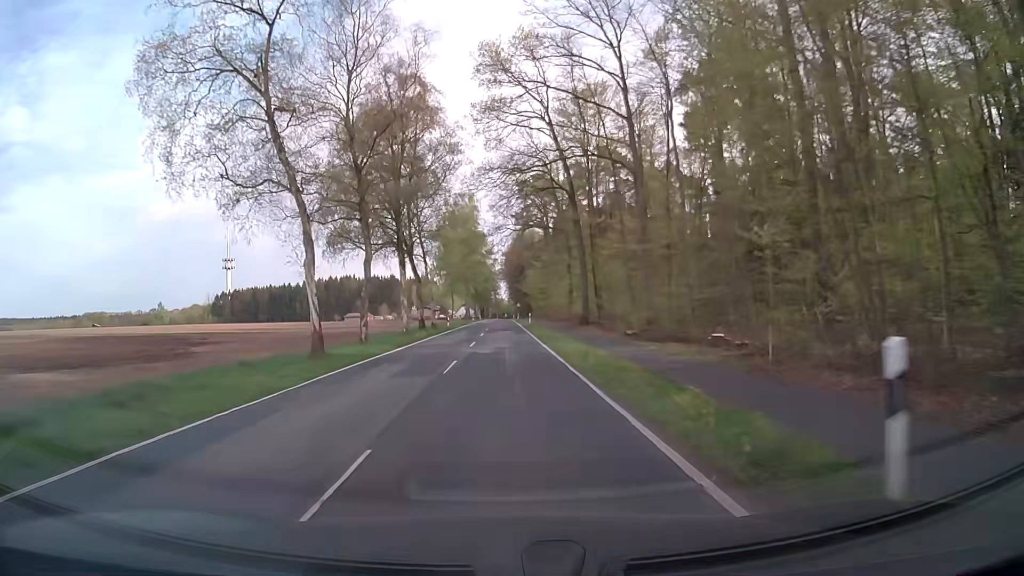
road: secondary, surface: asphalt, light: Day
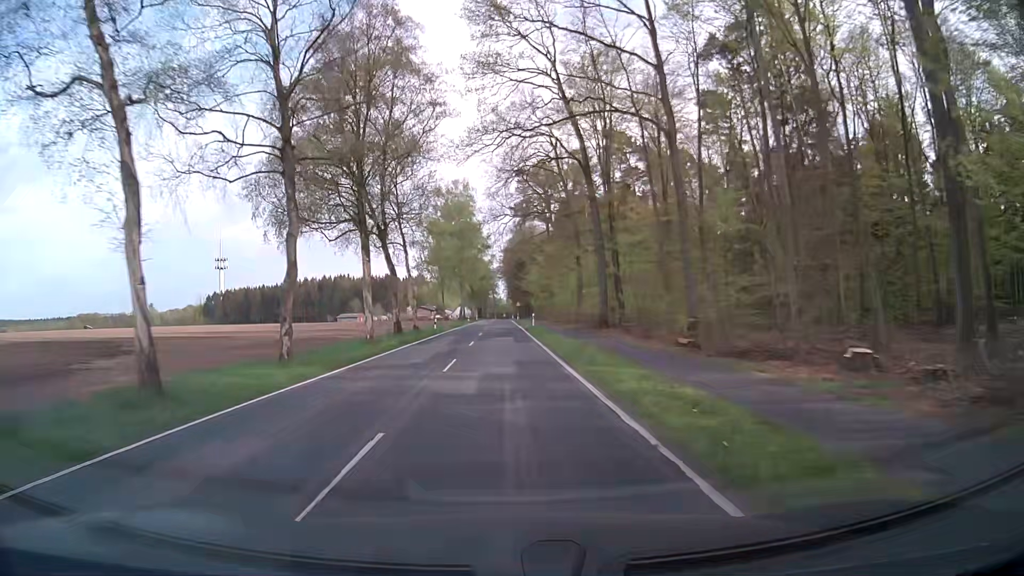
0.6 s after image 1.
(0.0, +10.8) m; 0°
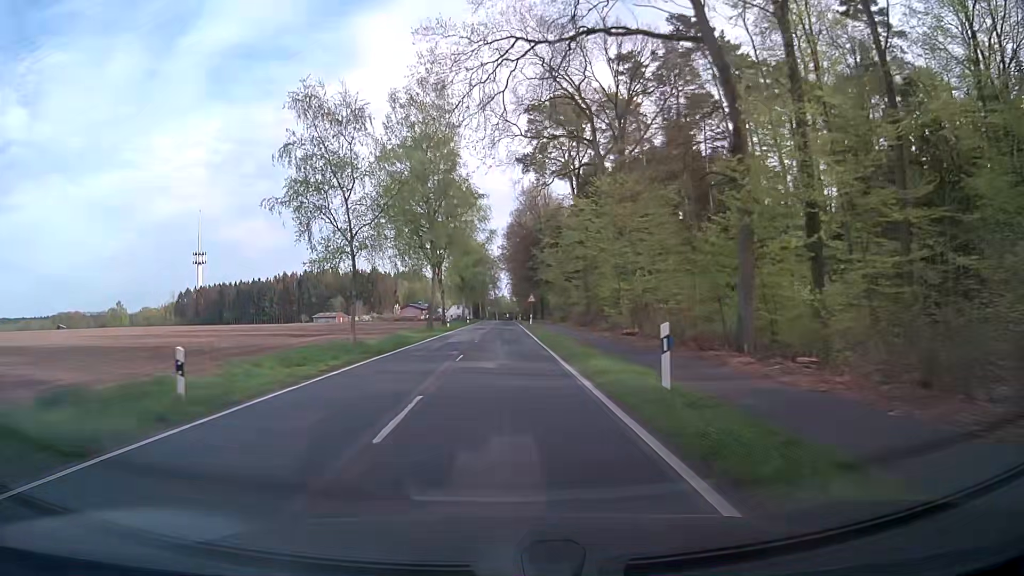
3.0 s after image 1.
(-0.2, +43.2) m; 0°
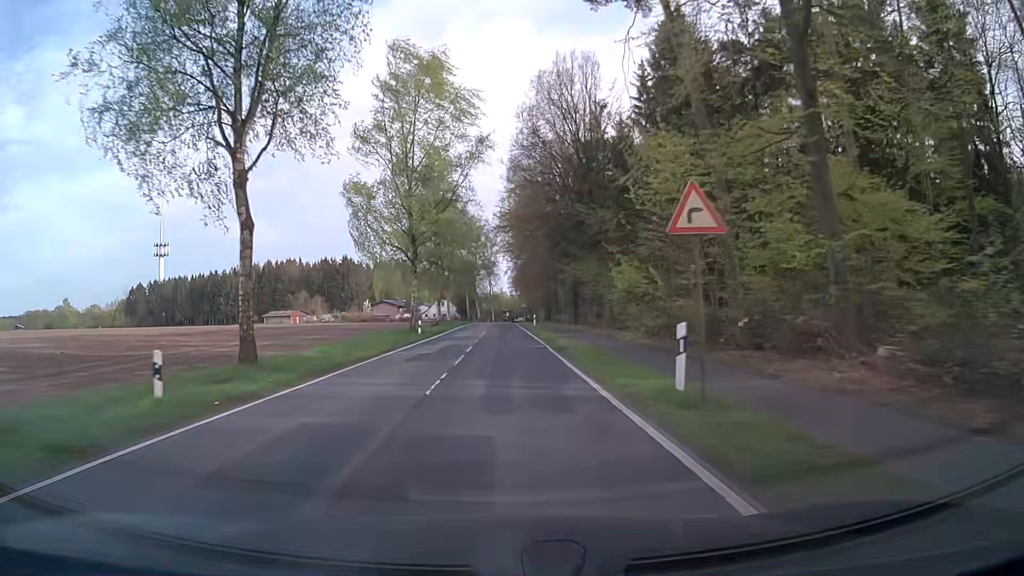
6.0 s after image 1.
(-0.2, +54.4) m; 0°
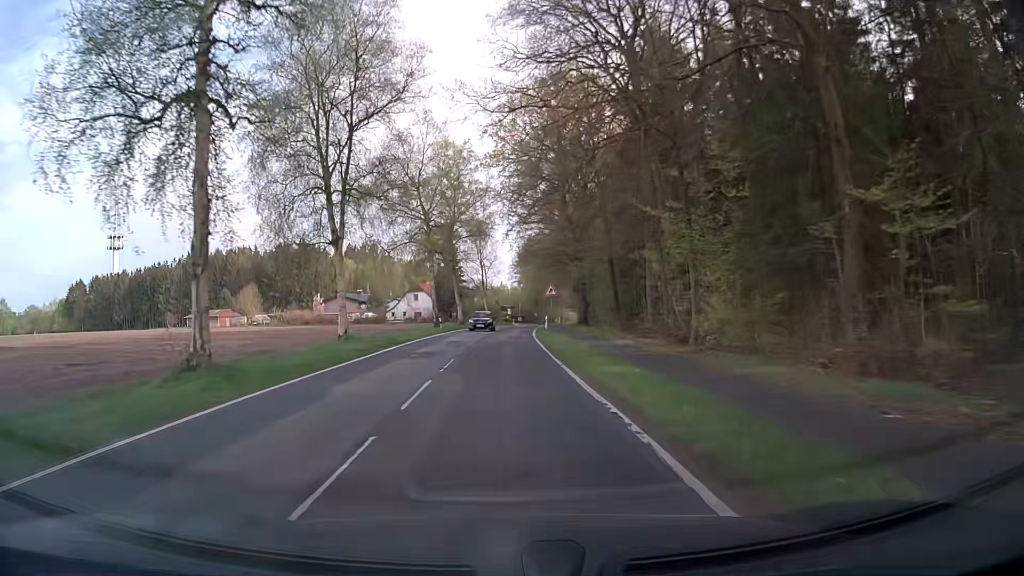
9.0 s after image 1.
(0.0, +53.9) m; 0°
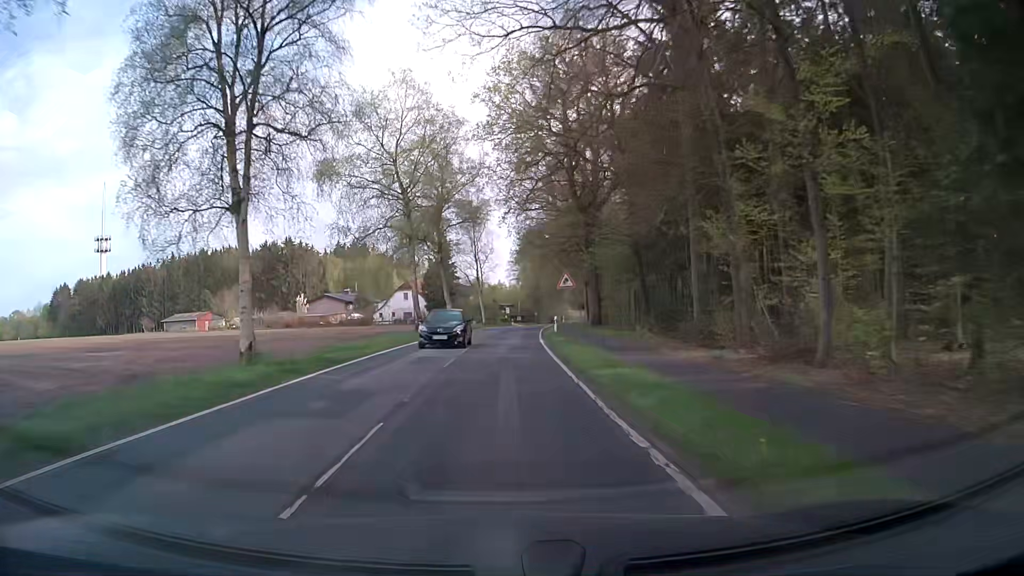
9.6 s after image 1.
(0.0, +10.7) m; 0°
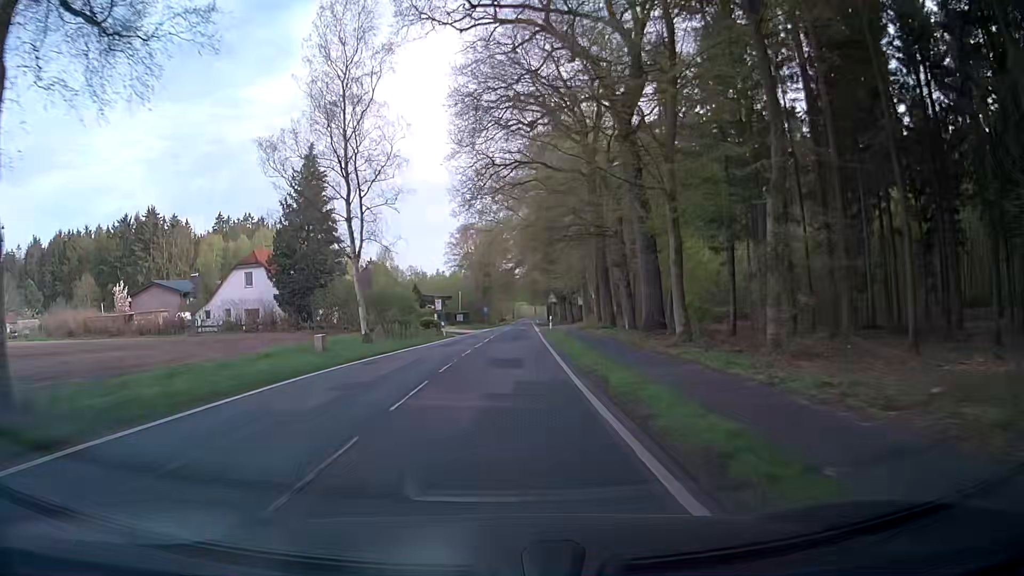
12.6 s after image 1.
(+1.4, +53.3) m; +5°
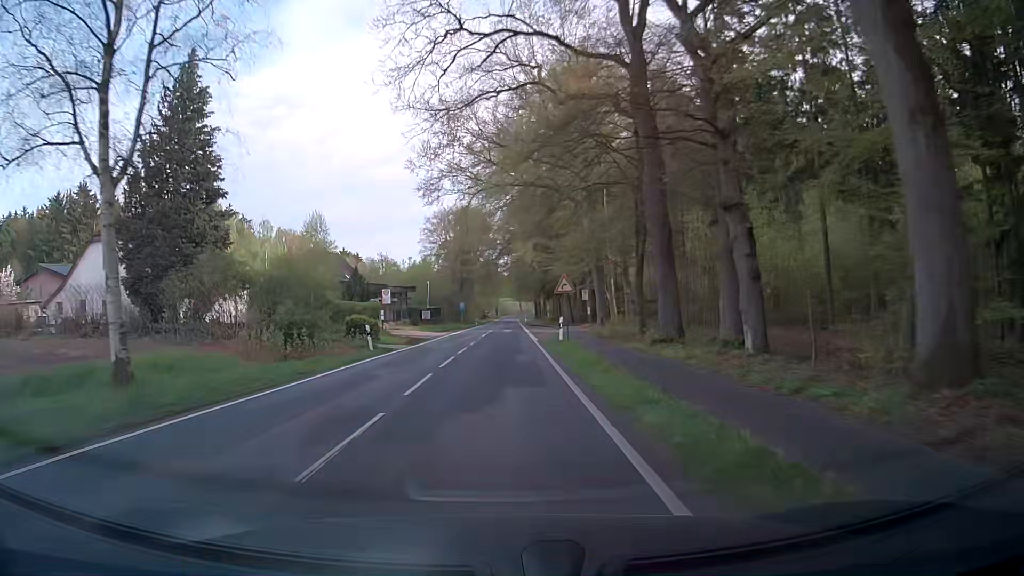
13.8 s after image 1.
(+0.4, +21.4) m; +1°
